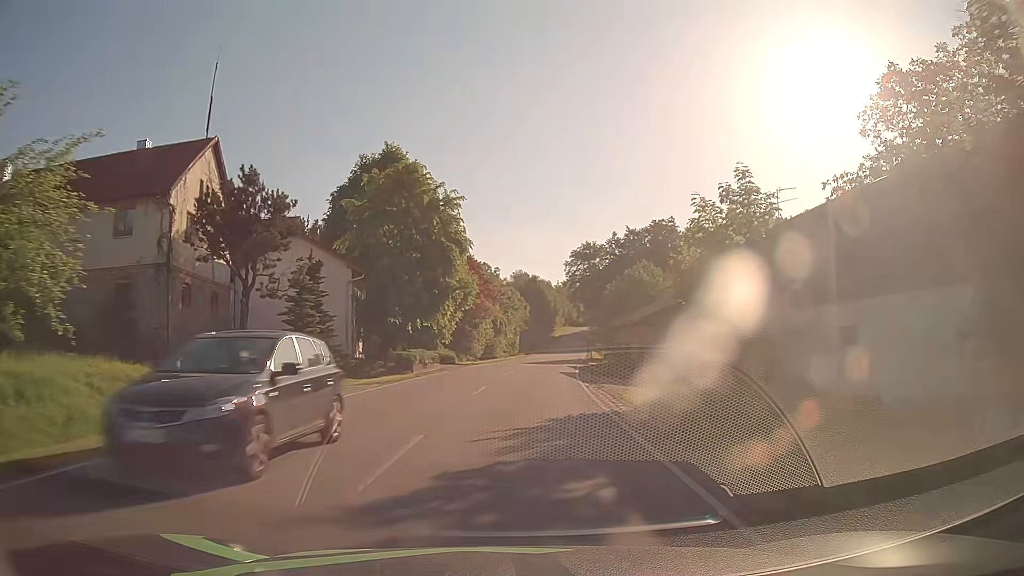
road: tertiary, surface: asphalt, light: Day
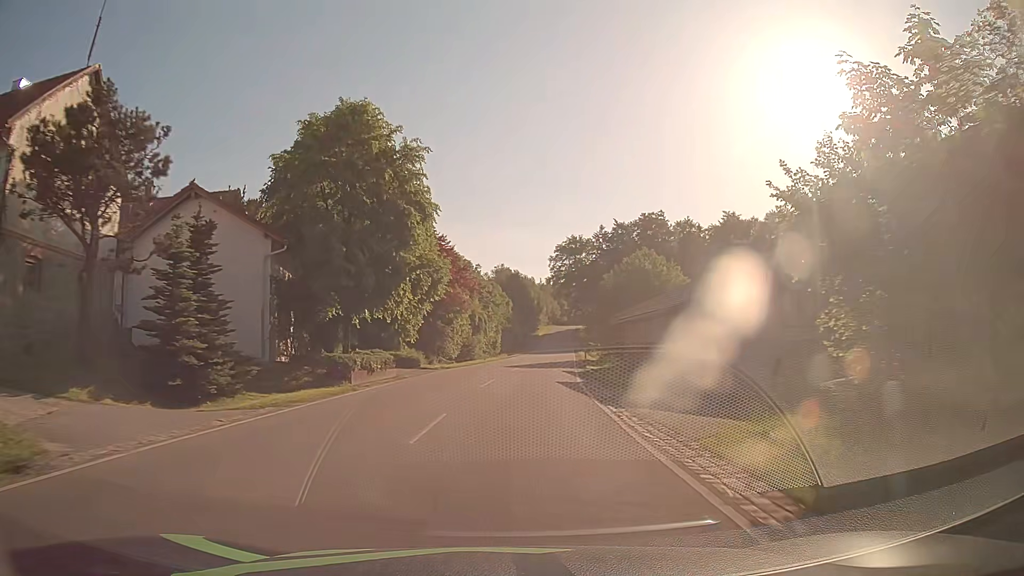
(+0.1, +9.1) m; +1°
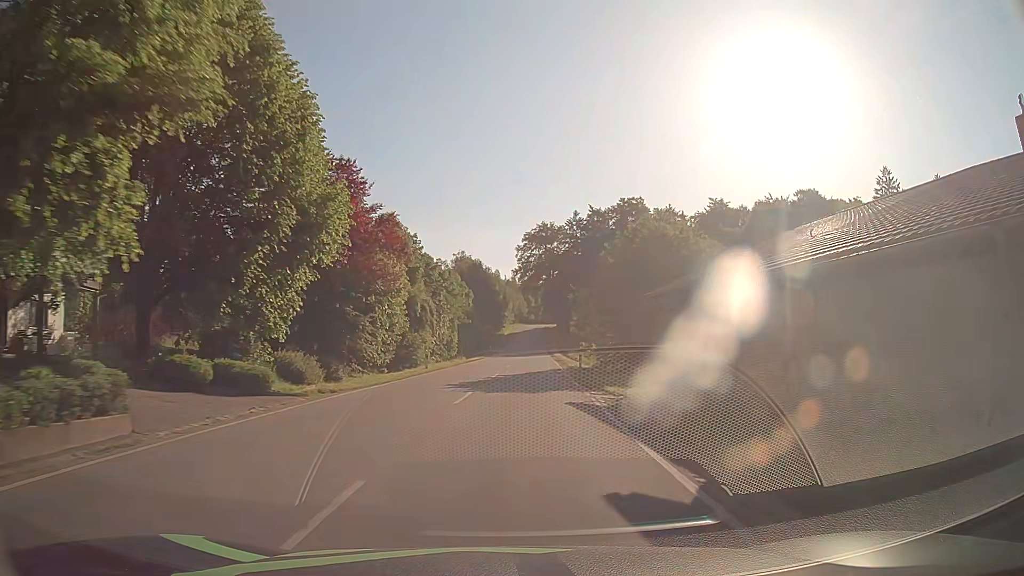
(+0.5, +18.2) m; +3°
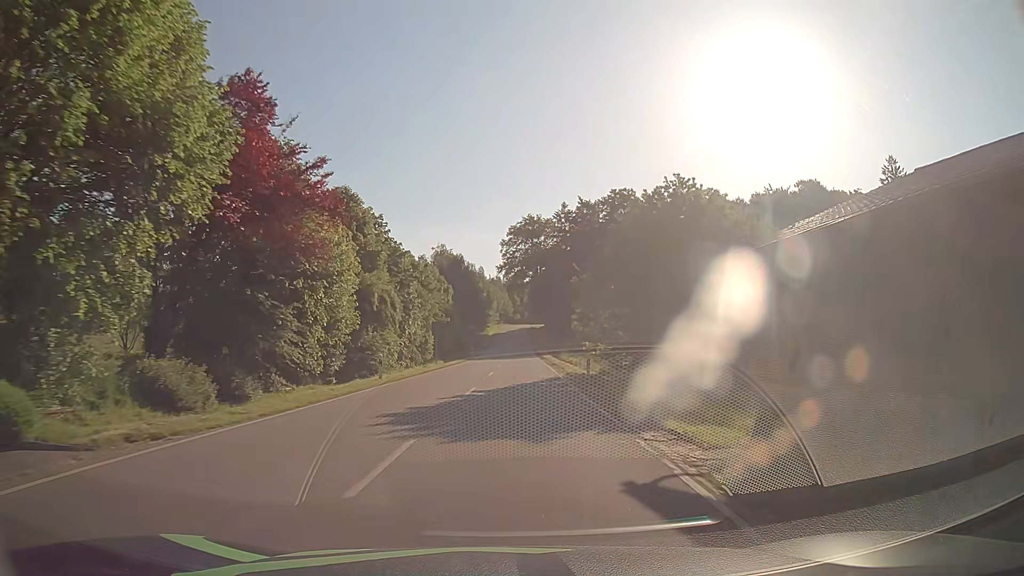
(+0.1, +9.1) m; +1°
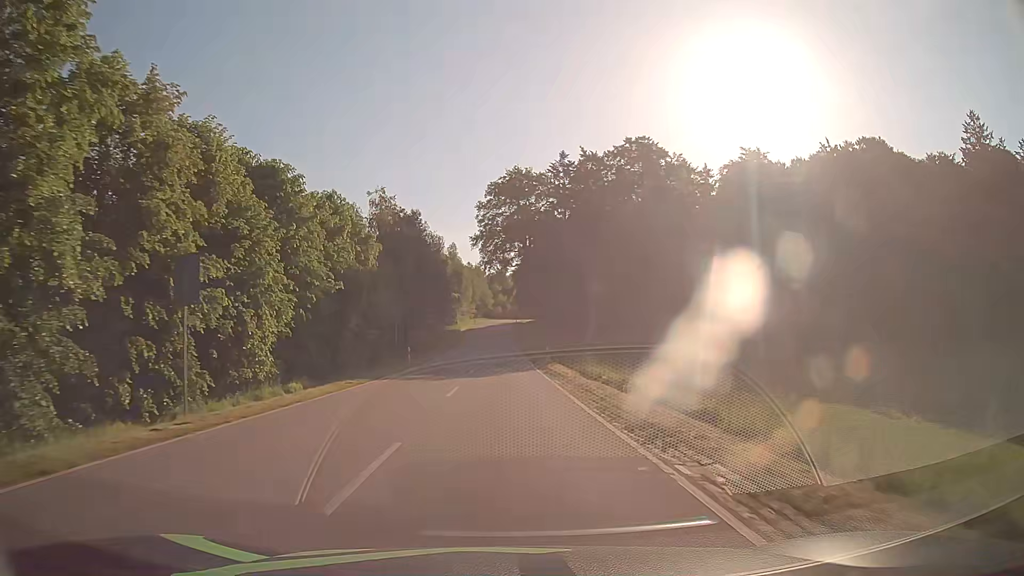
(+0.7, +36.6) m; +2°
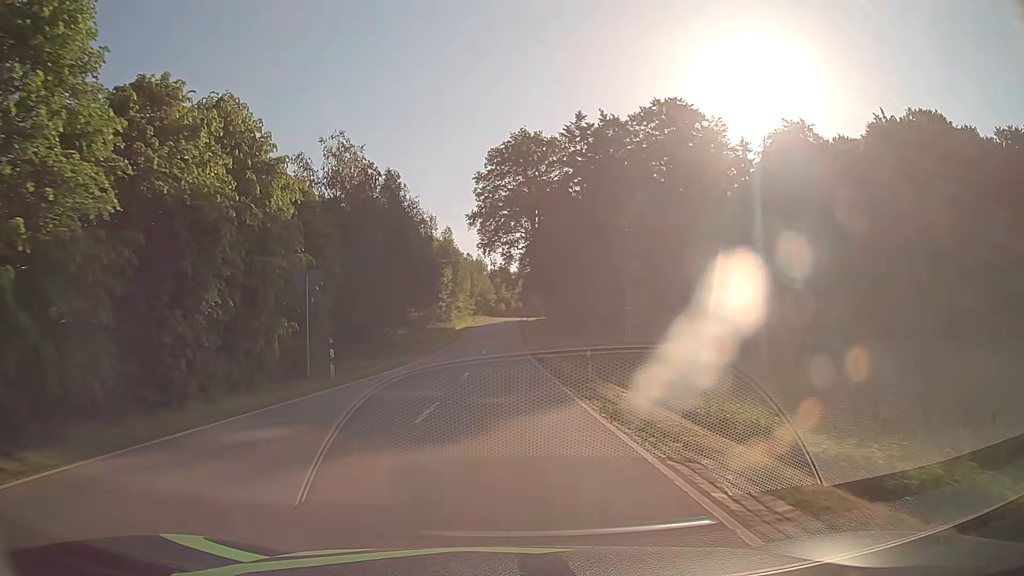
(-0.1, +18.3) m; 0°
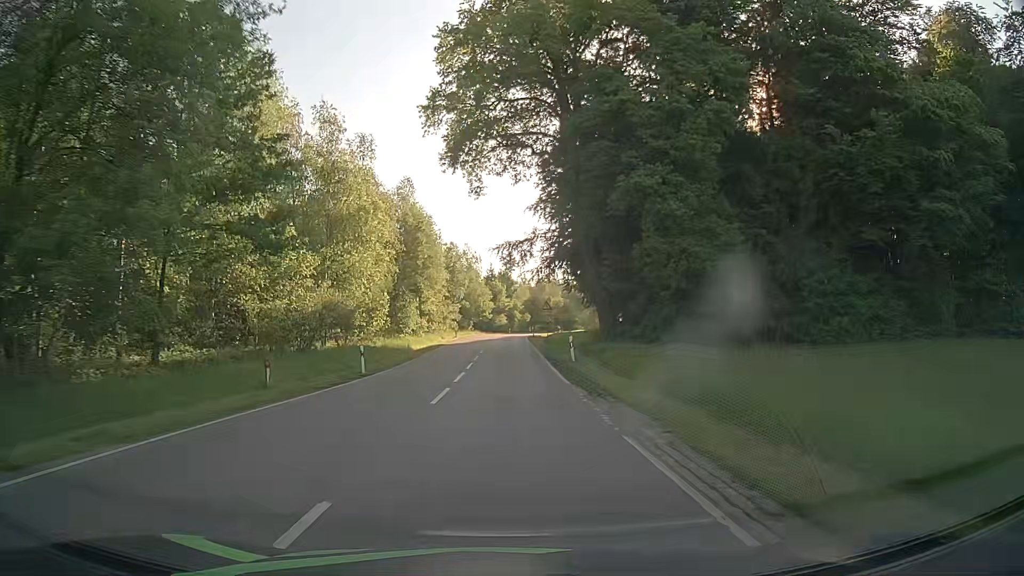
(-0.1, +45.5) m; 0°
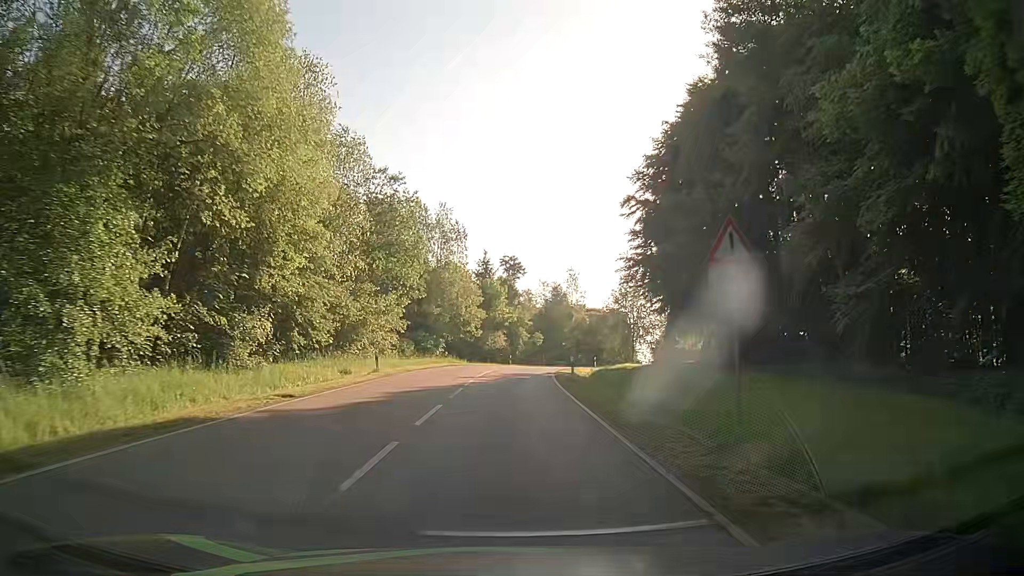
(-0.2, +44.6) m; -1°
(0, +10) (0, +20) (+1, +30) (+1, +40) (+3, +50) (+5, +60) (+8, +69) (+11, +79) (+16, +87) (+21, +96) m
